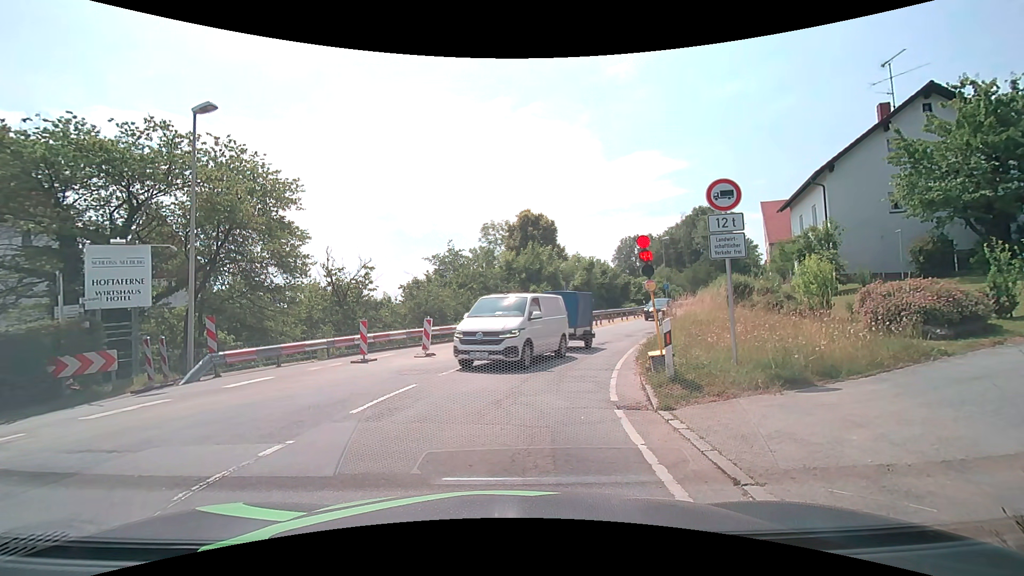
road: secondary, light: Day
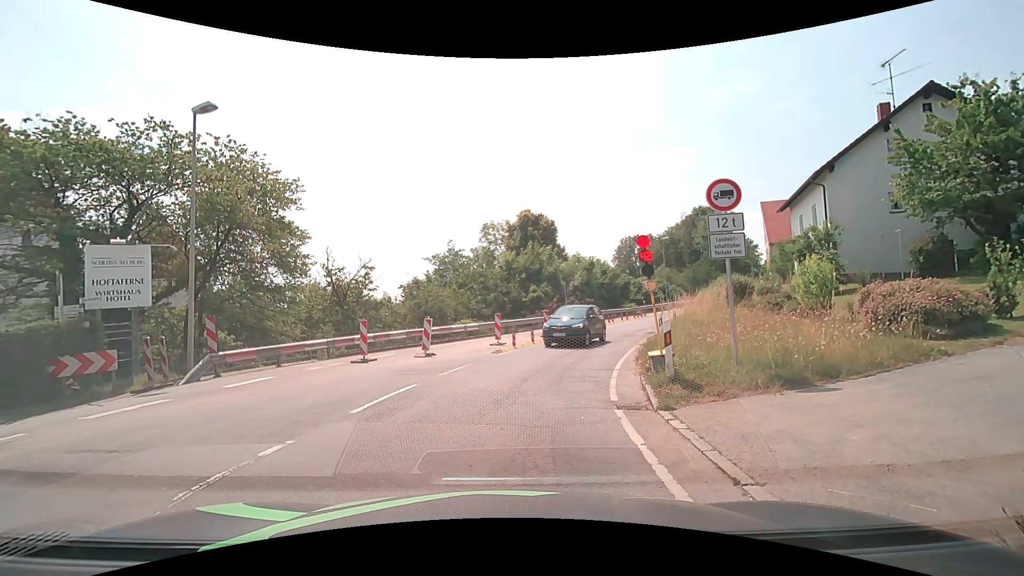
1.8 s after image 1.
(0.0, 0.0) m; 0°
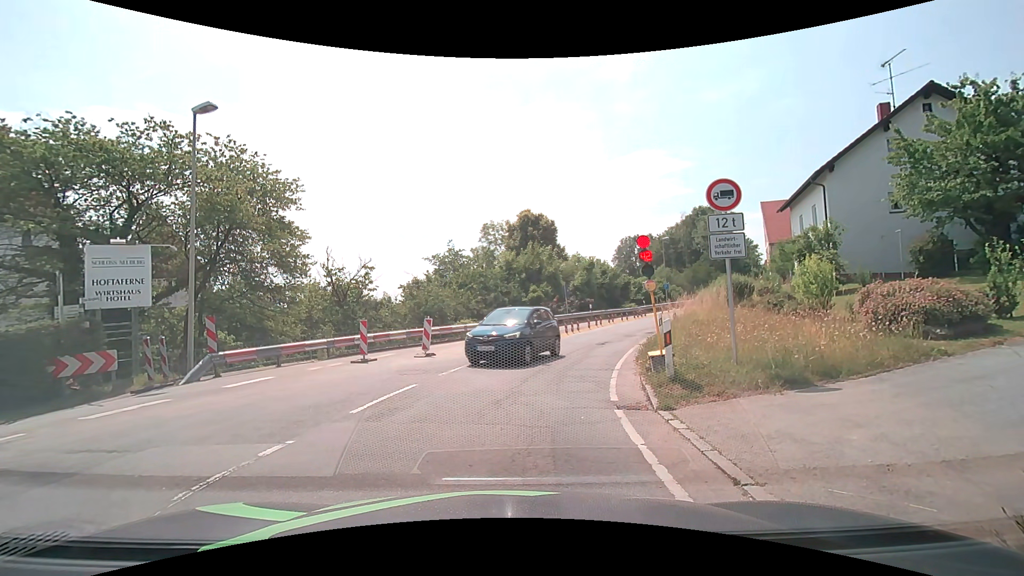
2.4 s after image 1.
(0.0, 0.0) m; 0°
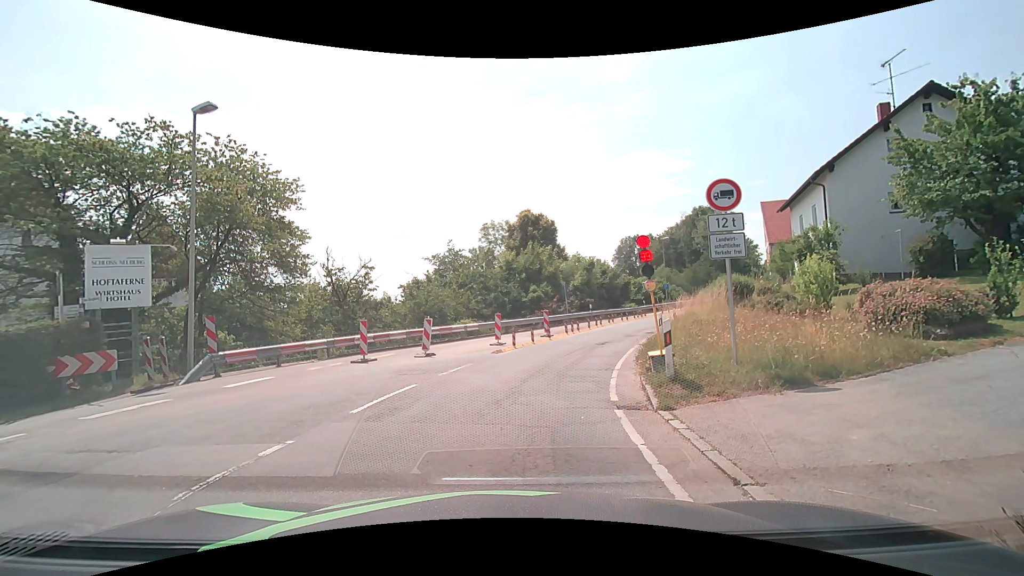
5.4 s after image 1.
(0.0, 0.0) m; 0°
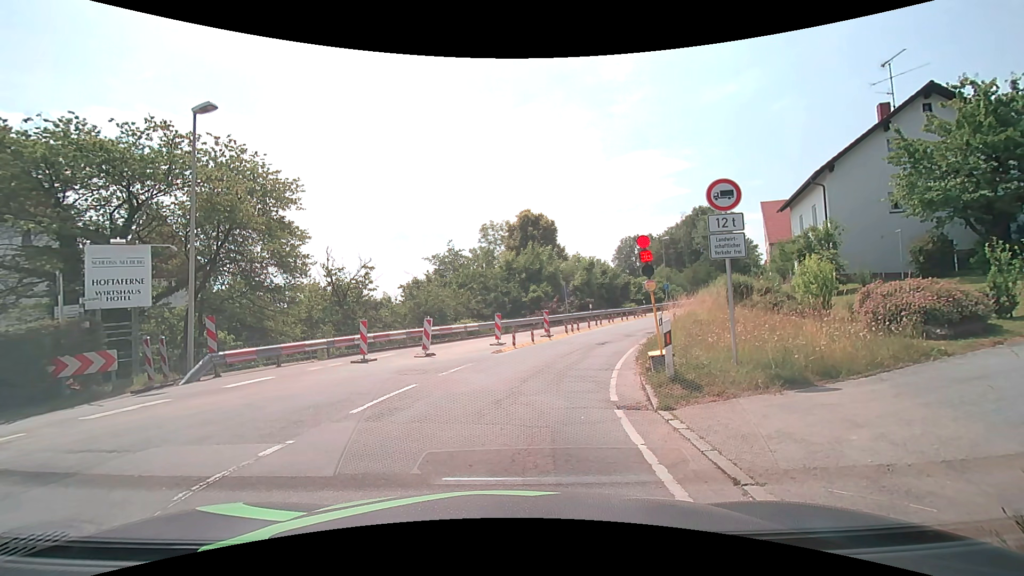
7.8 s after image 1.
(0.0, 0.0) m; 0°
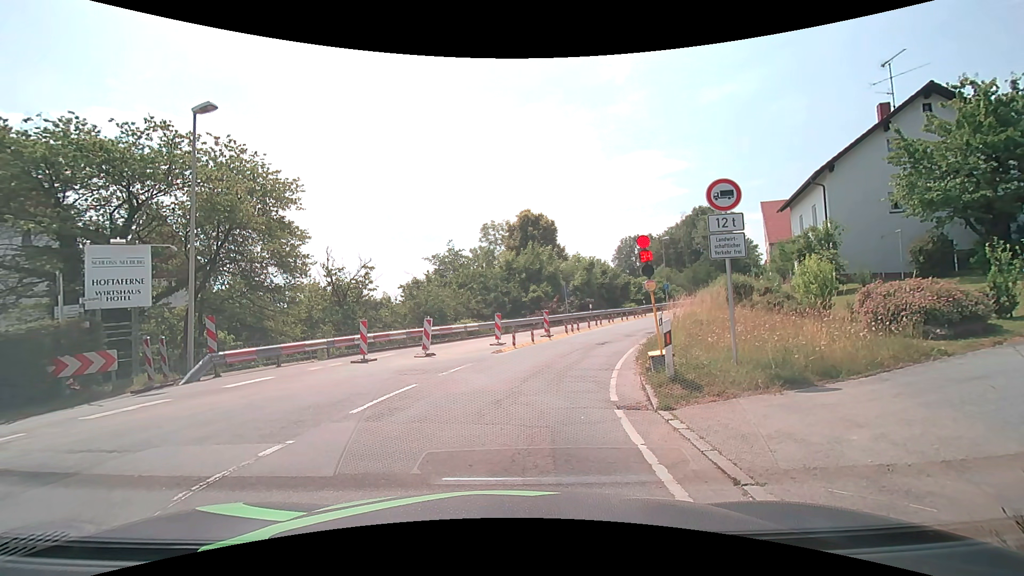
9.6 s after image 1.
(0.0, 0.0) m; 0°
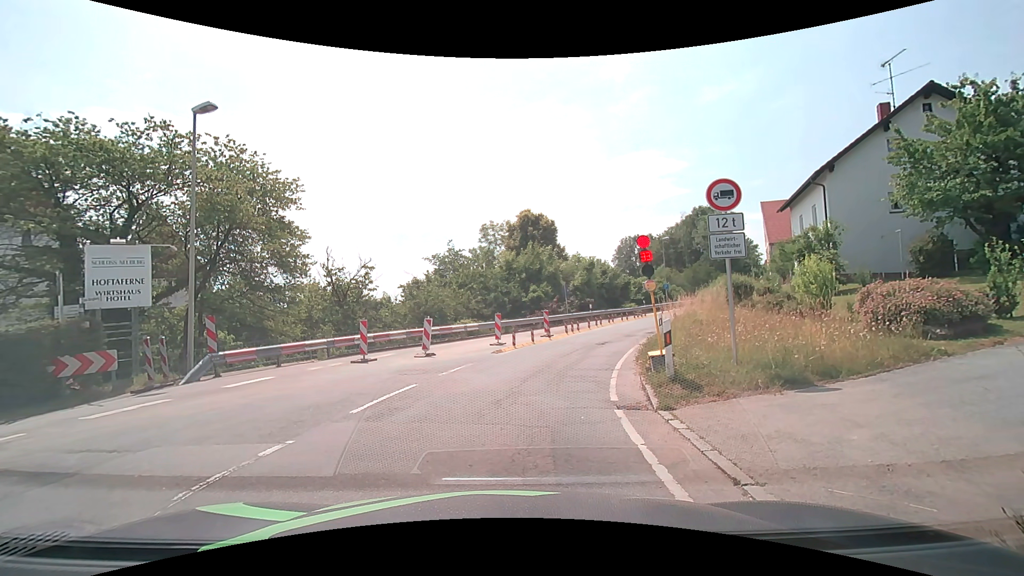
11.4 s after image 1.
(0.0, 0.0) m; 0°
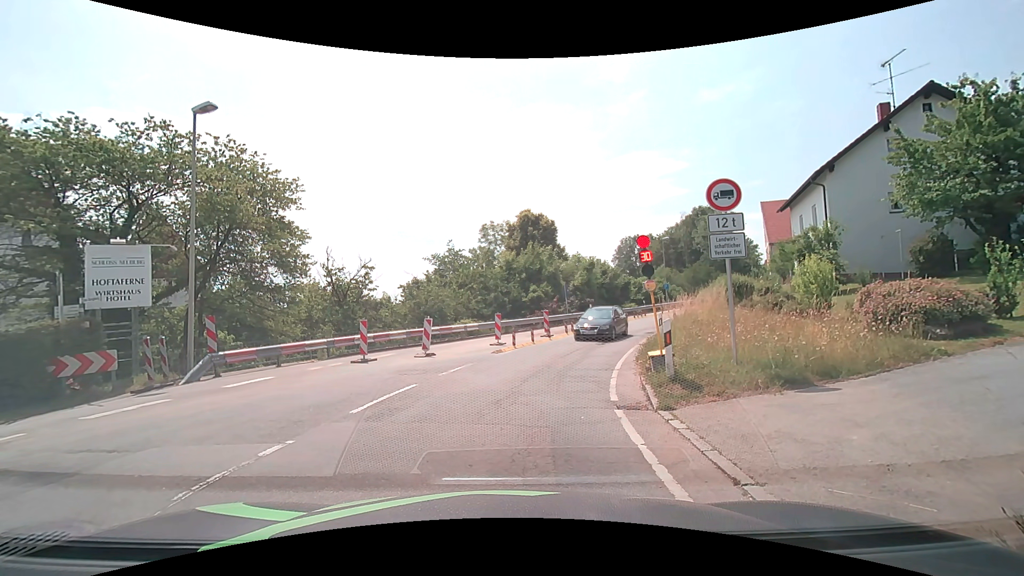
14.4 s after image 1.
(0.0, 0.0) m; 0°
(0, +10) (+3, +20) (+6, +29) (+11, +38) (+16, +47) (+21, +55) (+27, +63) (+34, +71) (+40, +78) (+47, +86) m
